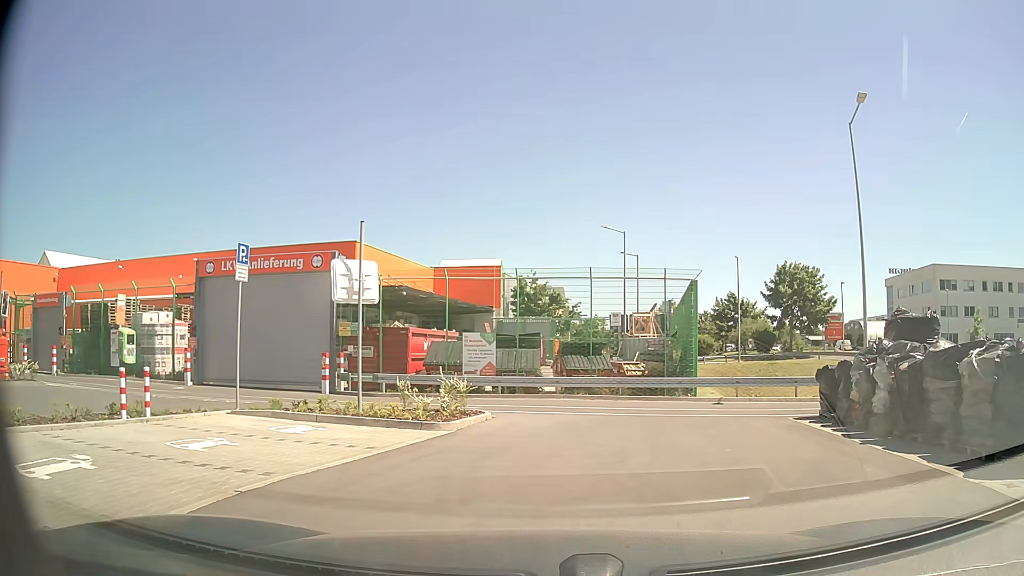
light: Day
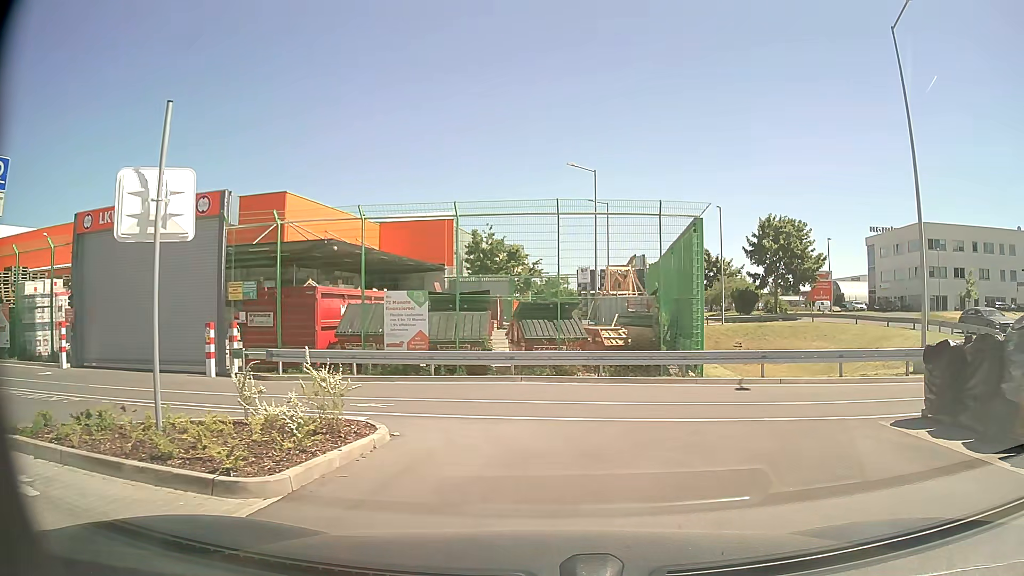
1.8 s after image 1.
(+0.1, +6.6) m; +4°
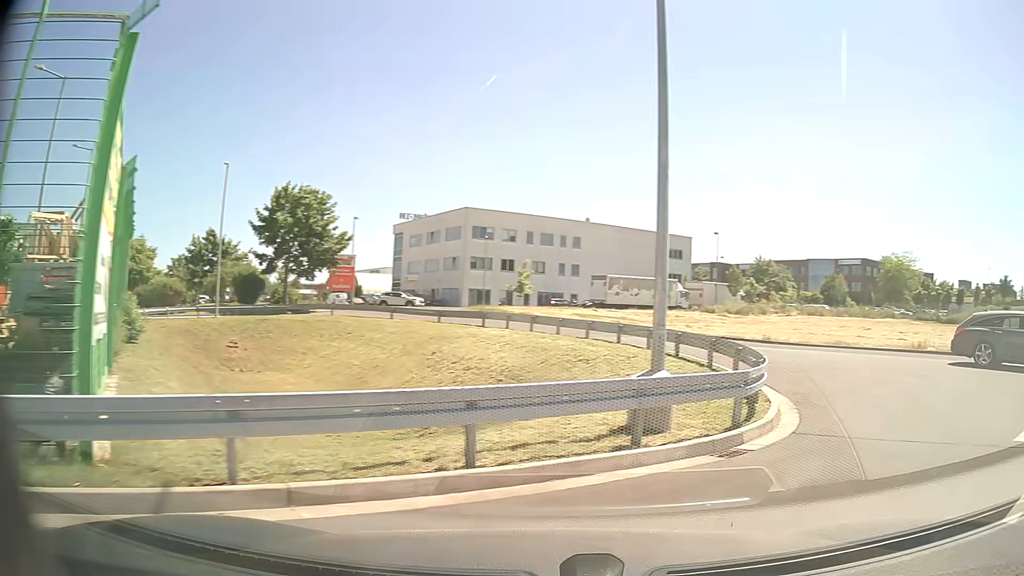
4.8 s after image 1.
(+2.5, +11.1) m; +39°
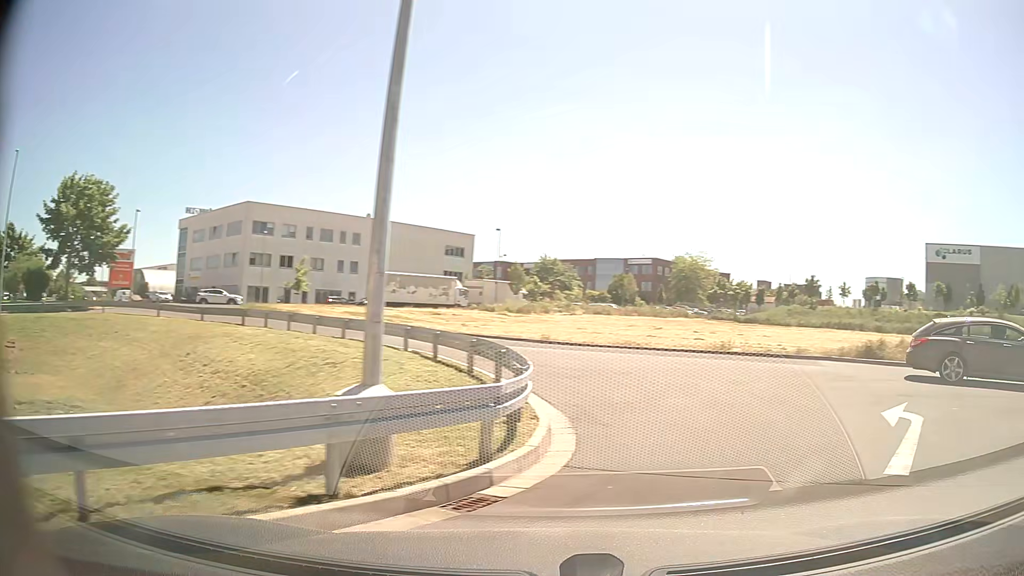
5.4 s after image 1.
(+0.4, +2.2) m; +19°
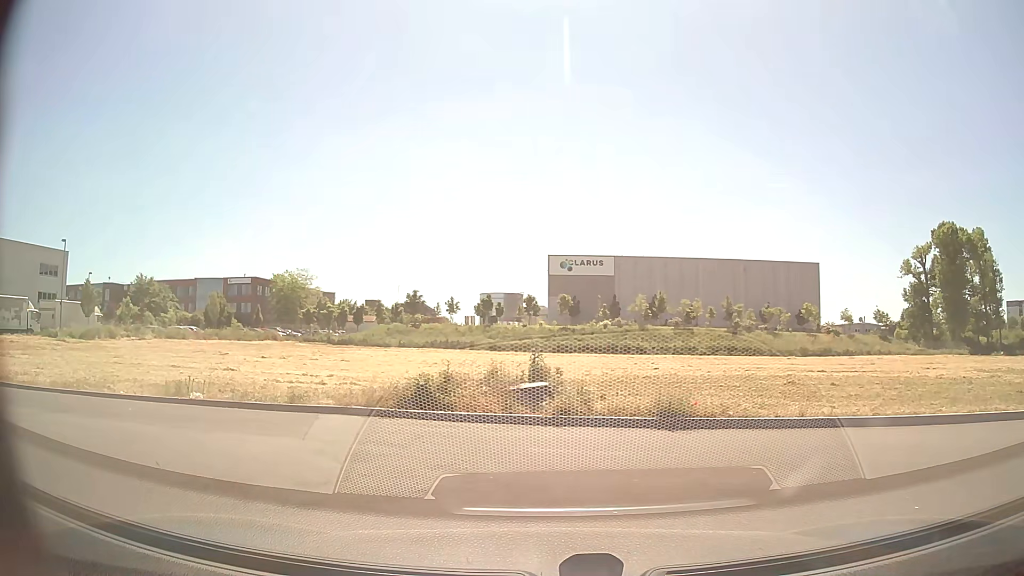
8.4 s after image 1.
(+4.4, +7.9) m; +34°
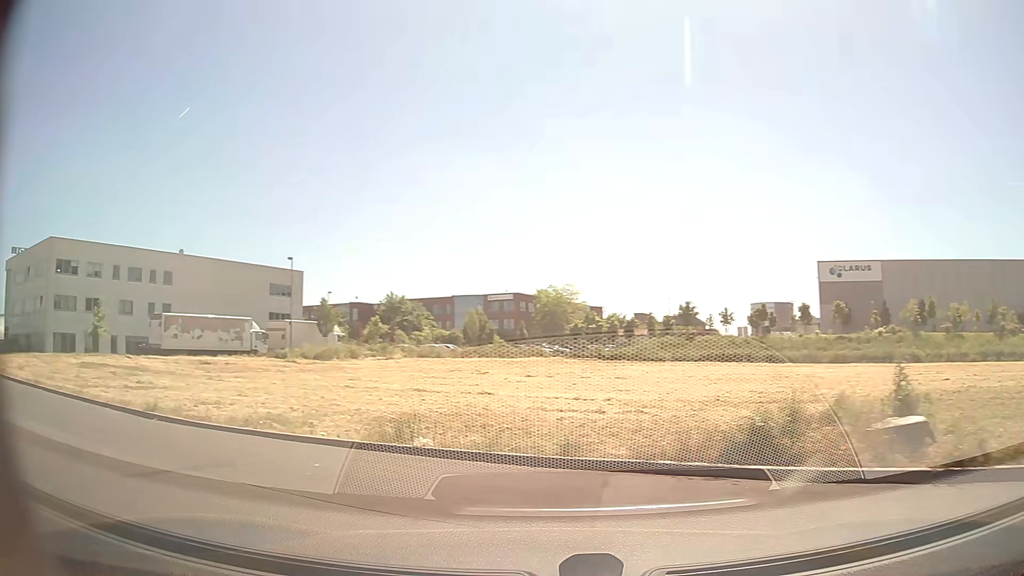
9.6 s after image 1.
(-0.6, +3.5) m; -22°
